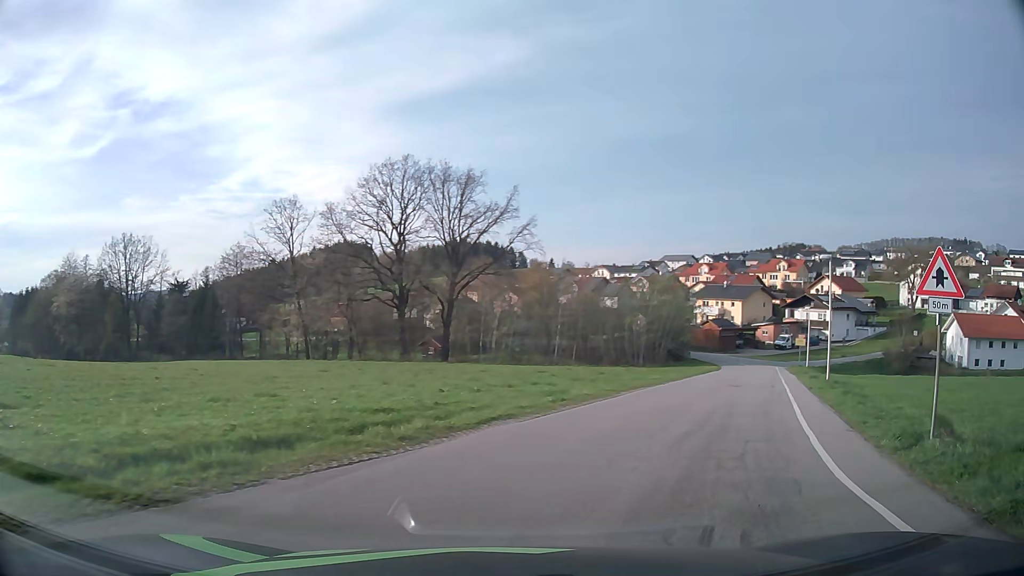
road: secondary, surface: asphalt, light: Day
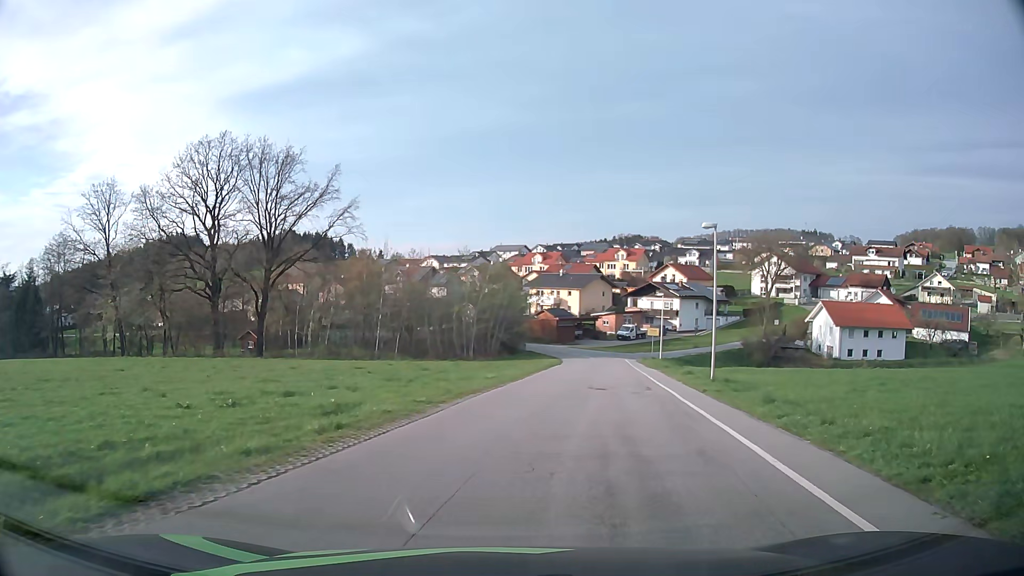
(+1.0, +6.9) m; +14°
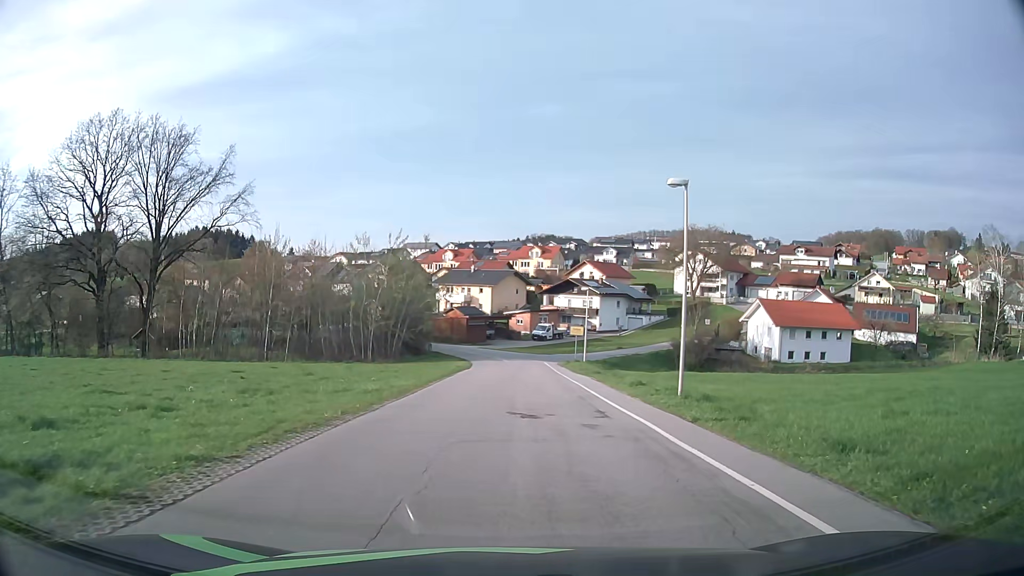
(+0.6, +7.6) m; +8°
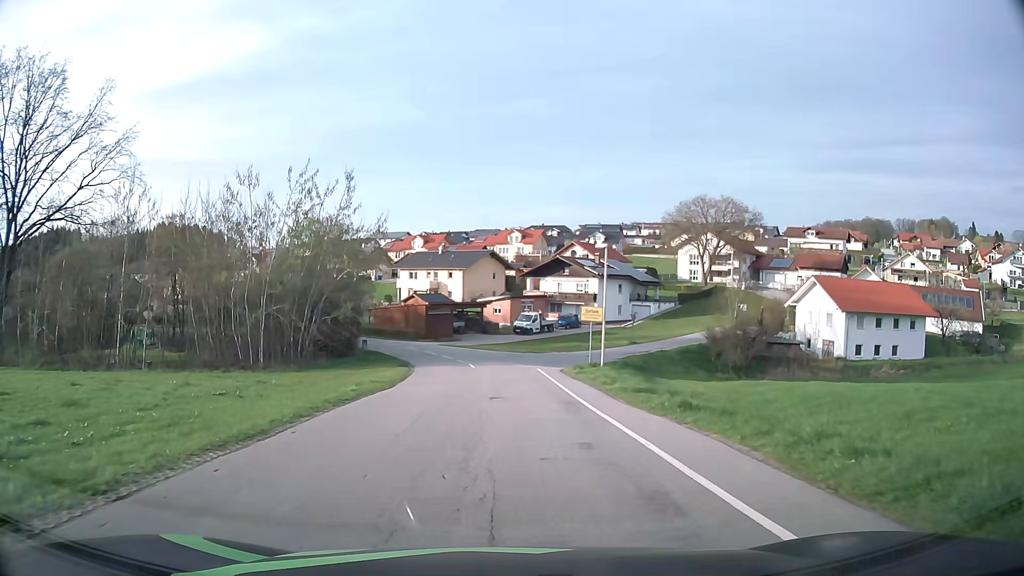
(+0.8, +21.6) m; +2°
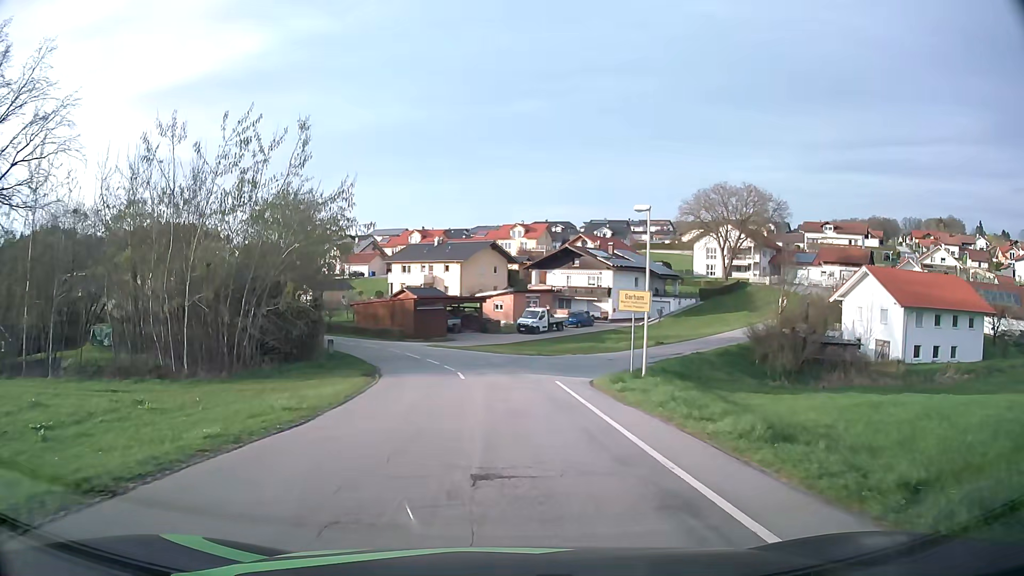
(0.0, +9.6) m; 0°
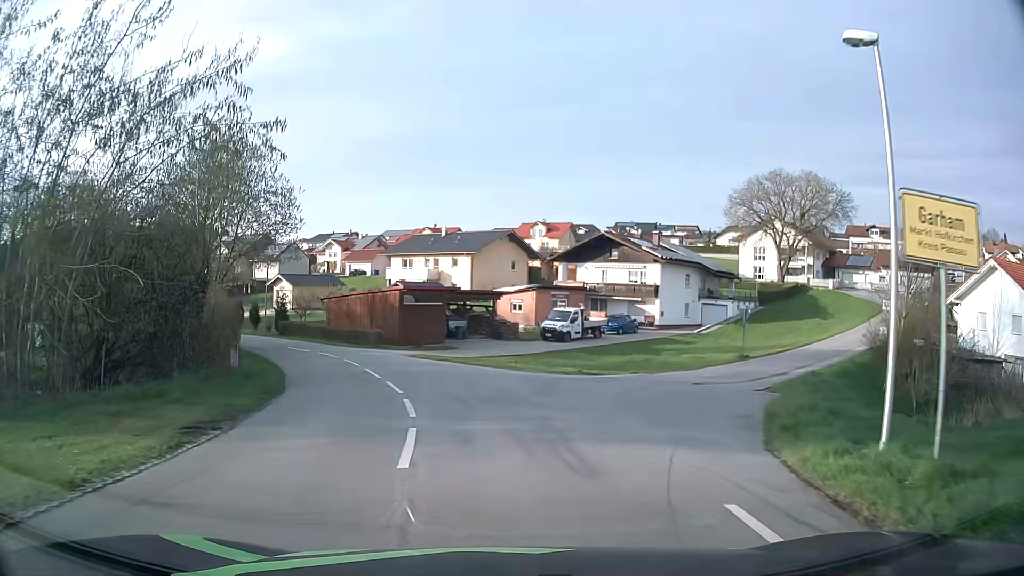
(-0.1, +15.2) m; -1°
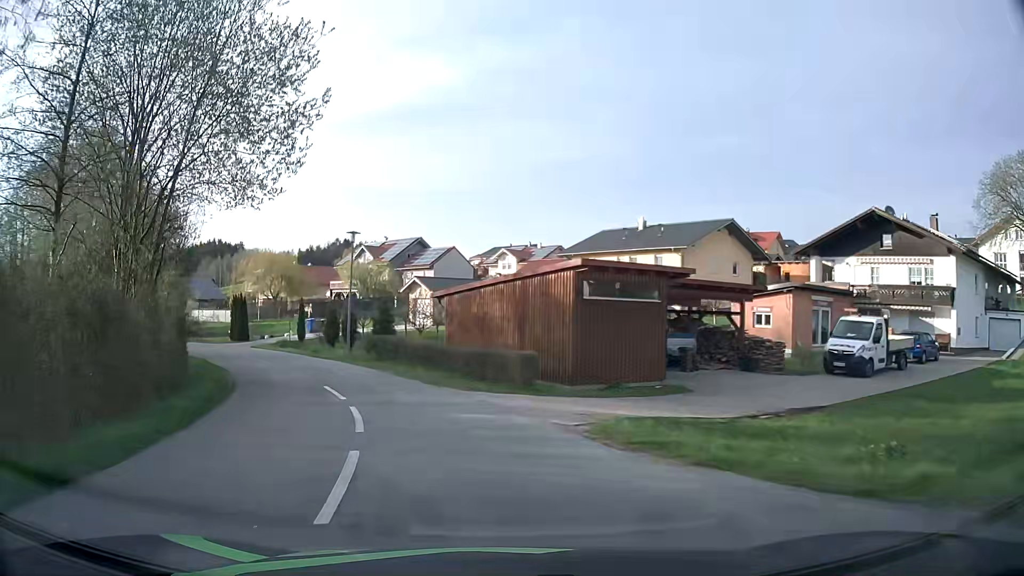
(-2.2, +20.3) m; -16°
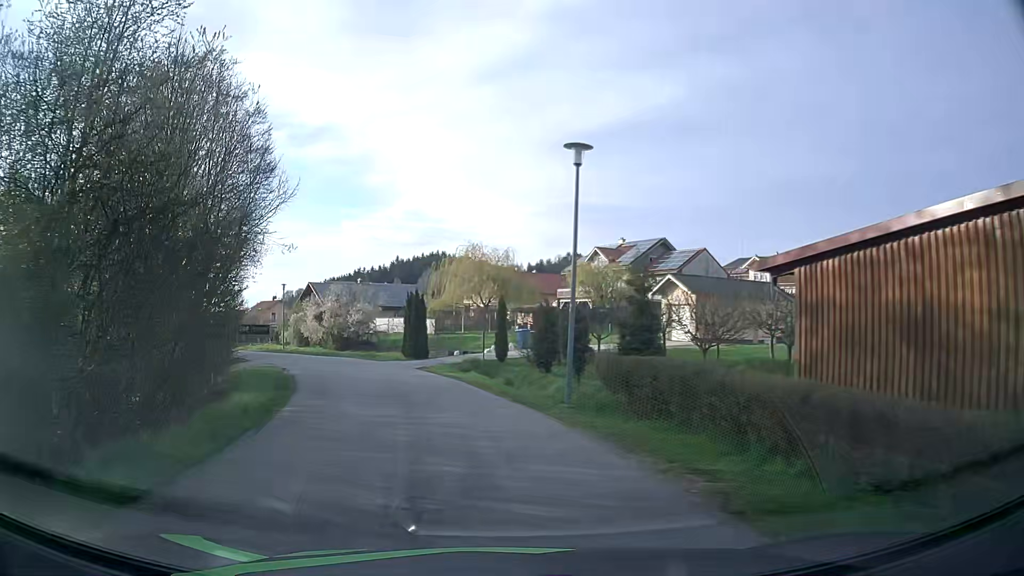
(-2.6, +14.9) m; -20°
(-1, +10) (-3, +20) (-7, +29) (-12, +38) (-17, +46) (-24, +54) (-30, +61) (-36, +69) (-42, +77) (-47, +86) m
